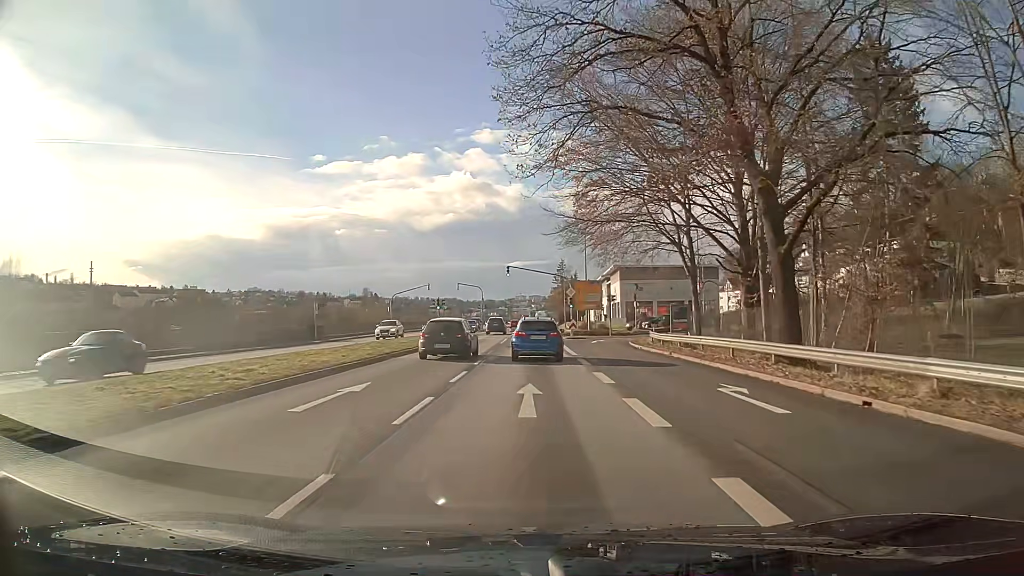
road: primary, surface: asphalt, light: Day
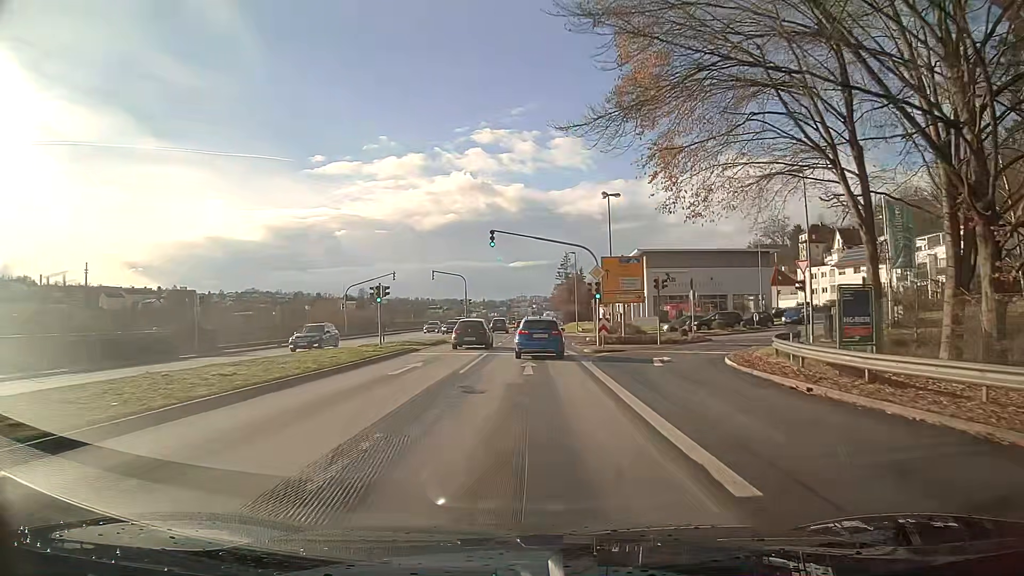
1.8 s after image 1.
(0.0, +21.6) m; 0°
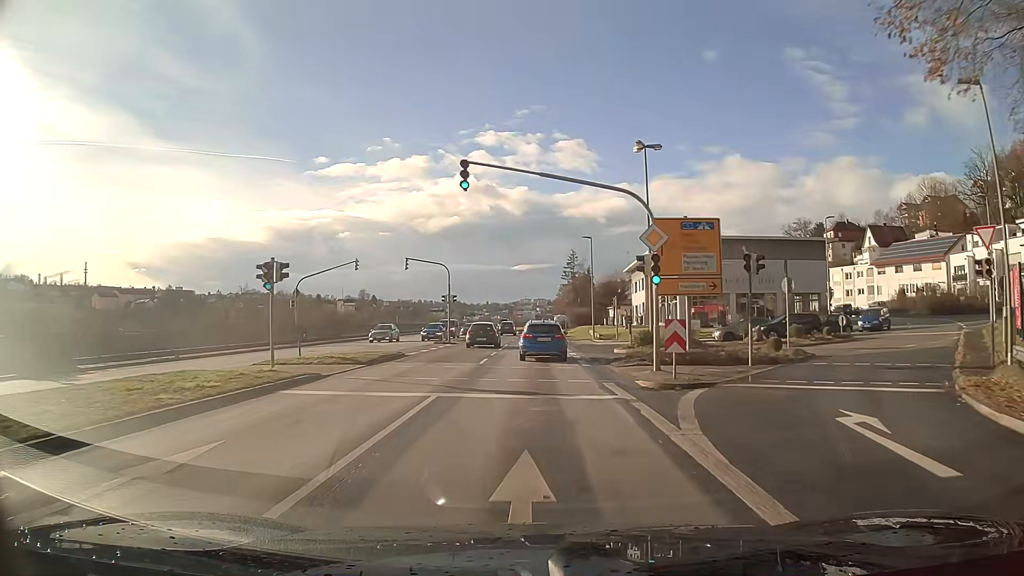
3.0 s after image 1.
(-0.1, +14.7) m; -1°
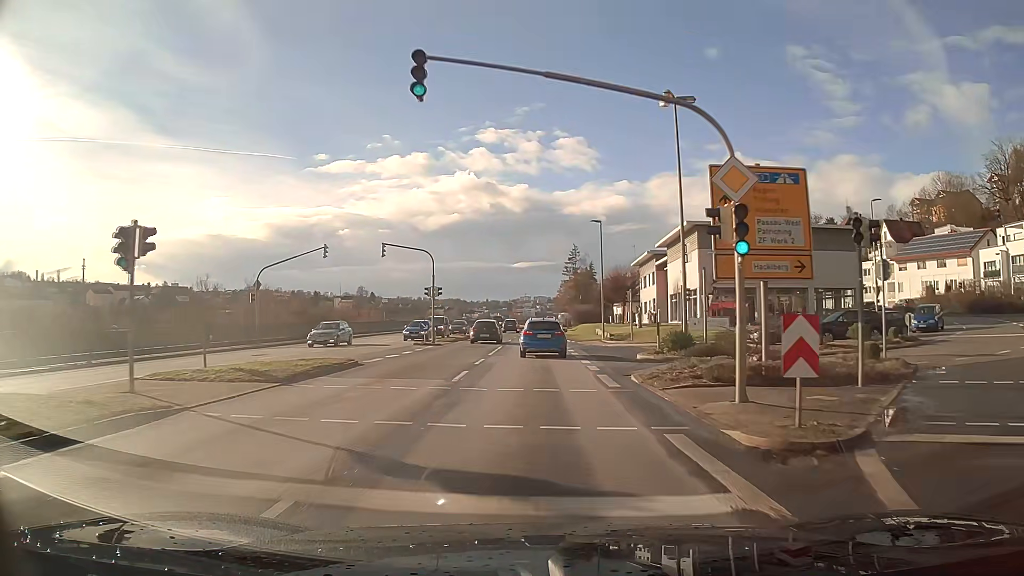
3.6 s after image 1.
(0.0, +7.5) m; 0°
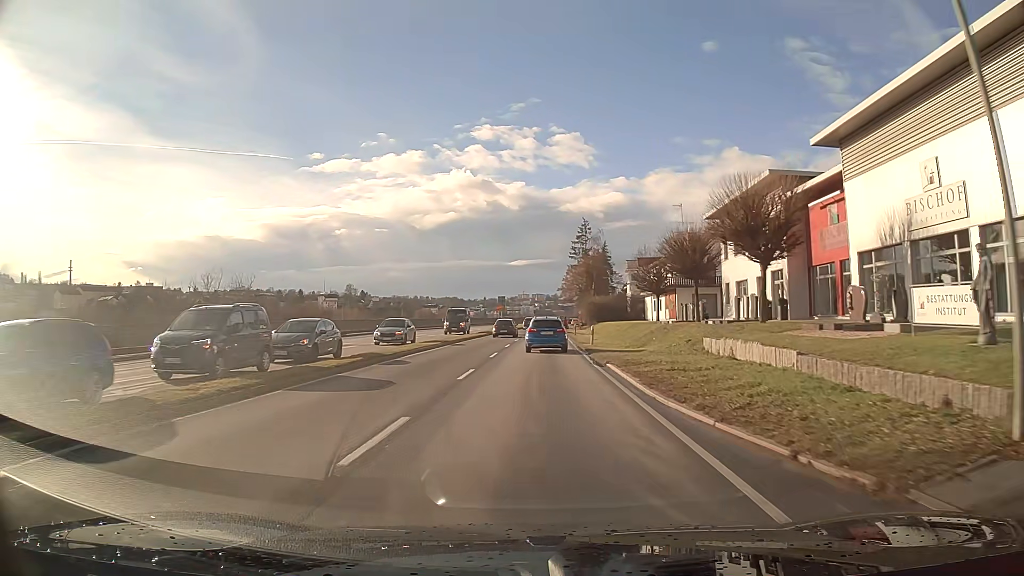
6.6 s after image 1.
(+0.1, +40.1) m; 0°
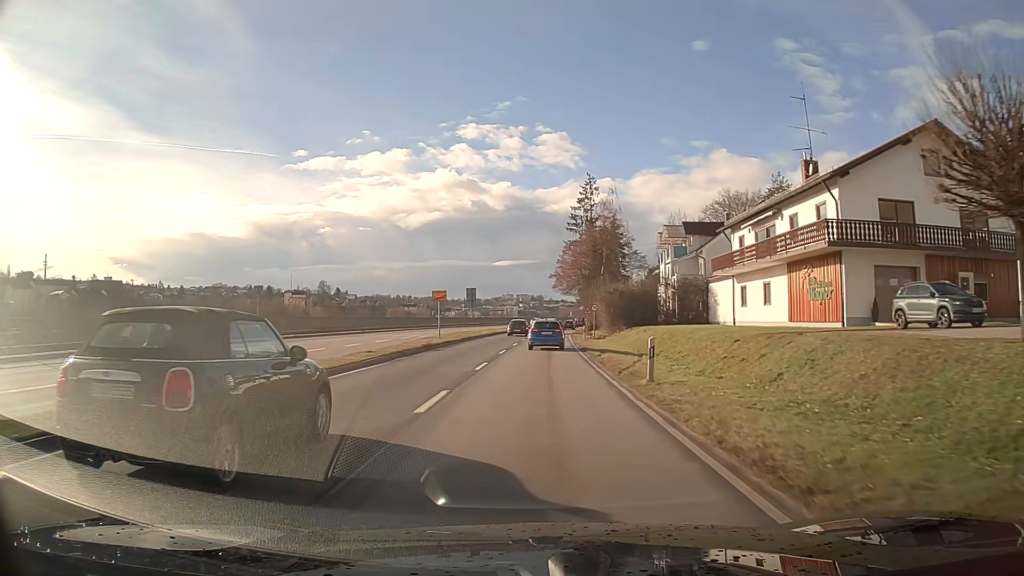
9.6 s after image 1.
(+0.5, +41.7) m; +1°
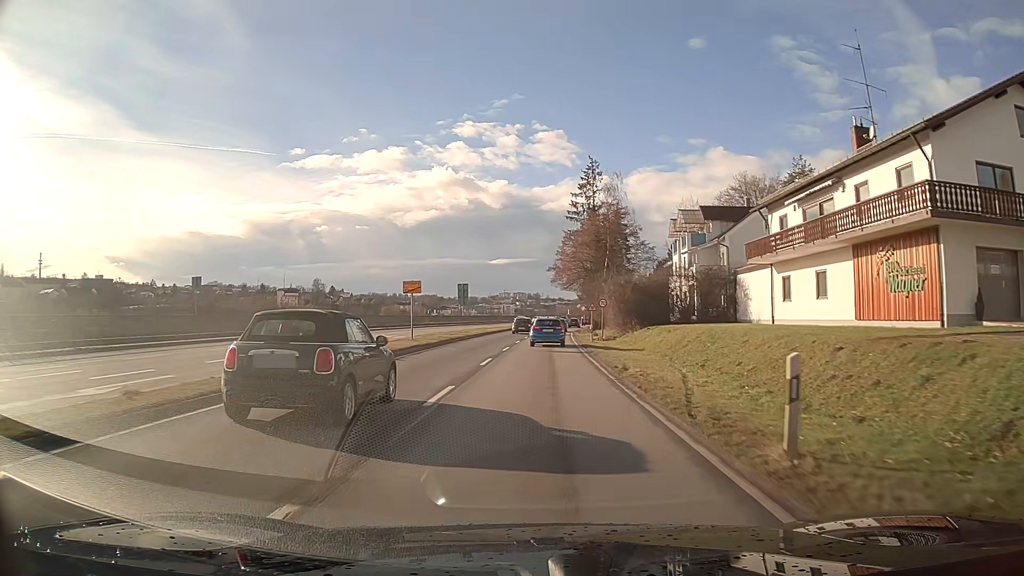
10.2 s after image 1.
(0.0, +8.4) m; 0°
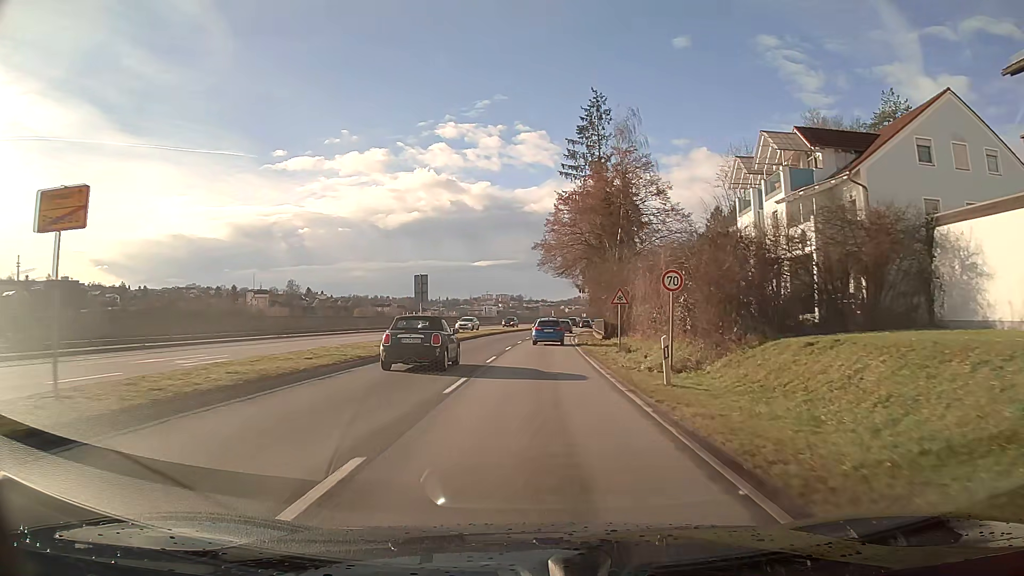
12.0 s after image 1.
(+0.3, +25.5) m; +2°
(0, +10) (0, +20) (0, +30) (+1, +40) (+1, +50) (+2, +60) (+3, +70) (+4, +80) (+5, +90) (+7, +100) m
